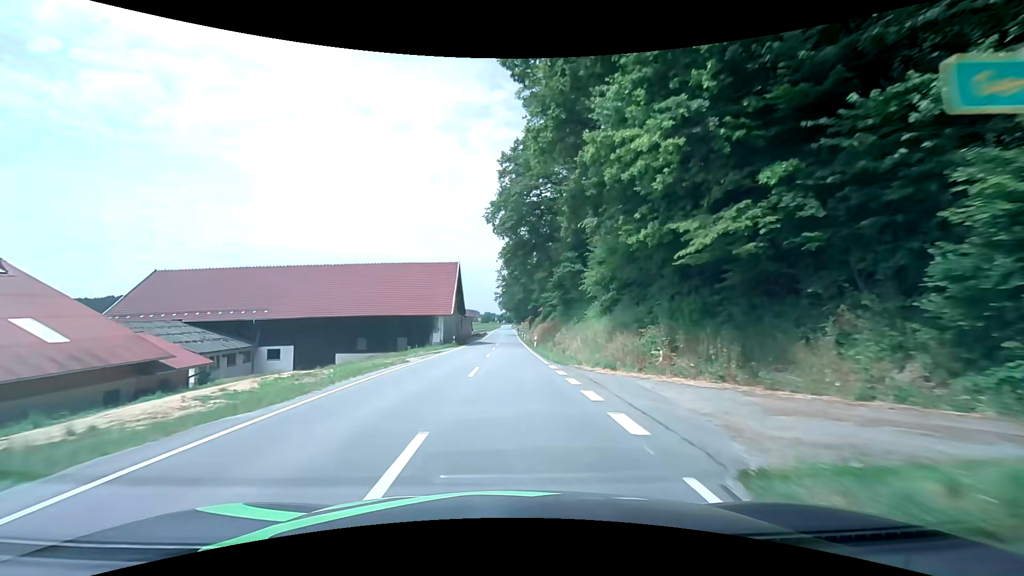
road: secondary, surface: asphalt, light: Day
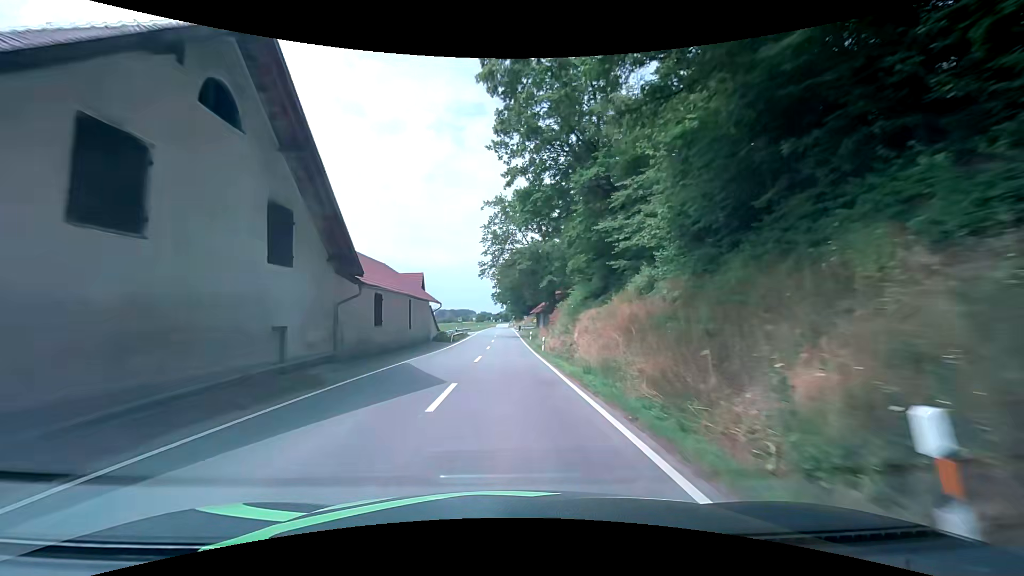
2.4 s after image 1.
(+0.4, +42.4) m; +1°
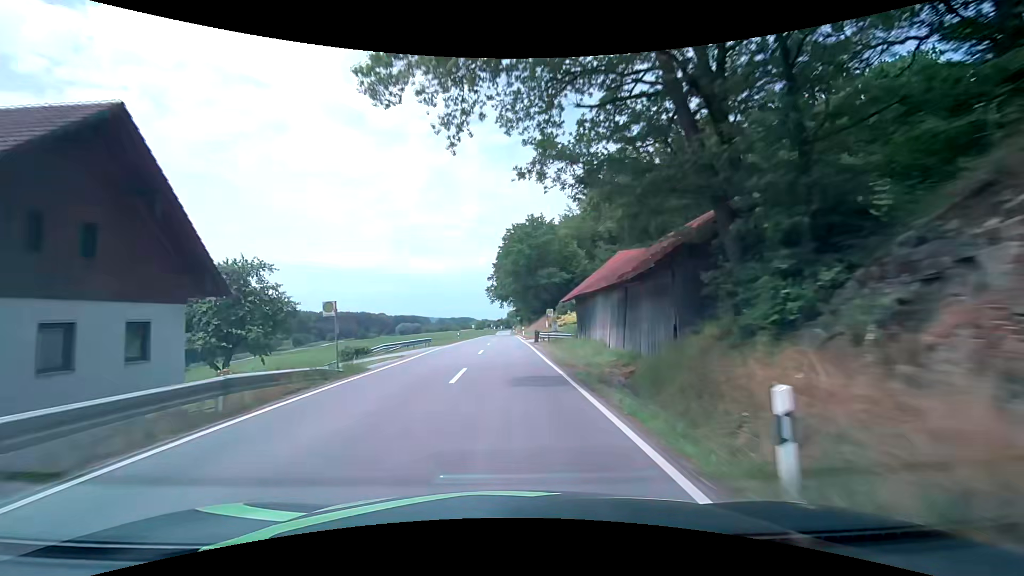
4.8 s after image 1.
(+0.3, +44.4) m; 0°
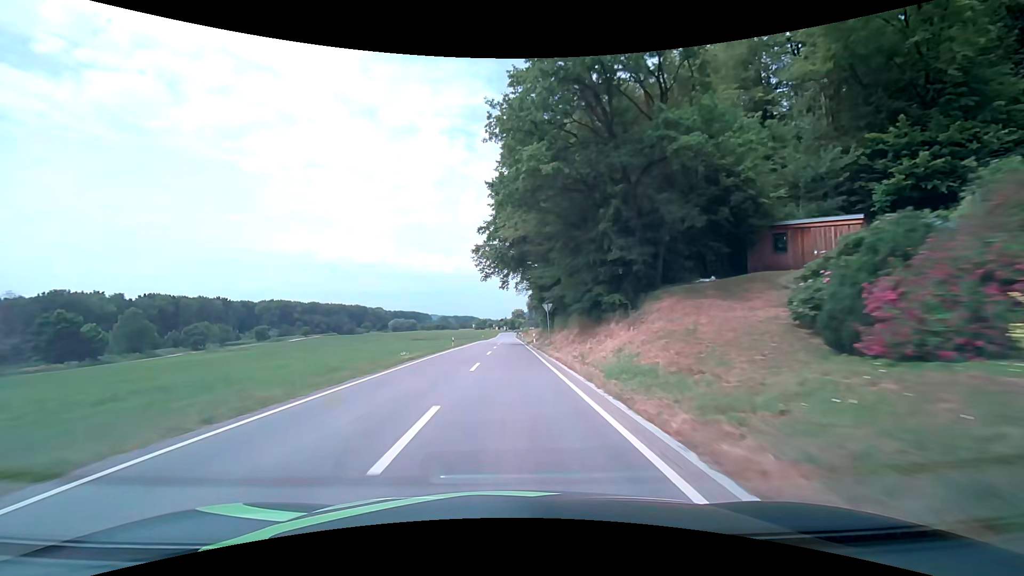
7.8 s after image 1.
(-0.5, +54.6) m; -1°
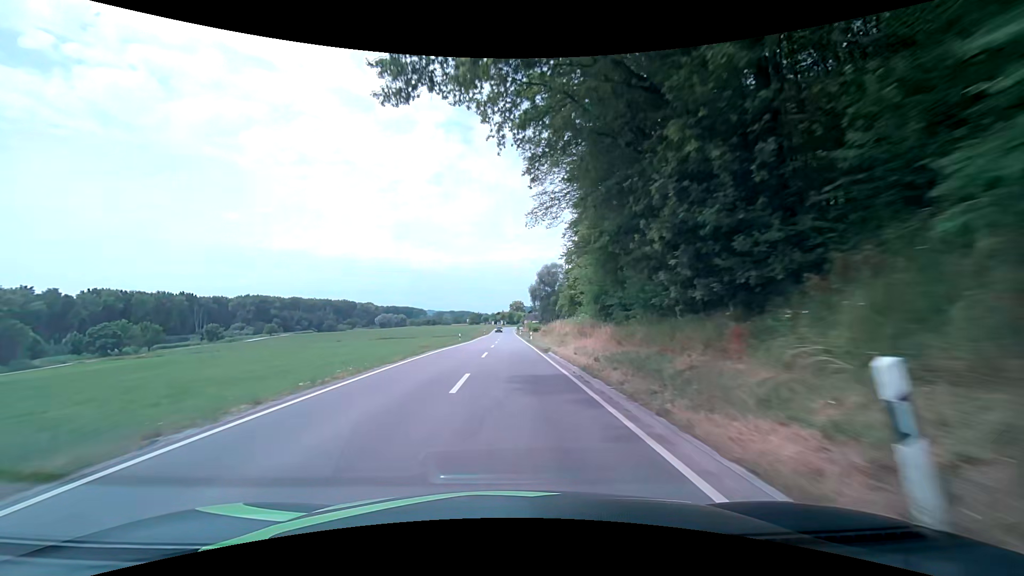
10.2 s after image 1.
(+0.2, +42.5) m; +1°
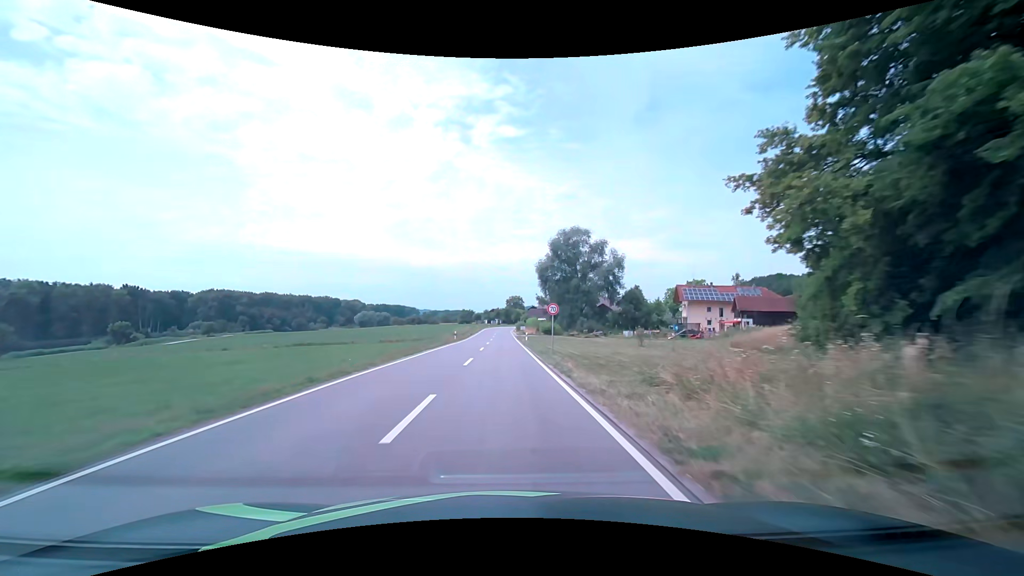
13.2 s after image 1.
(+0.3, +52.0) m; 0°
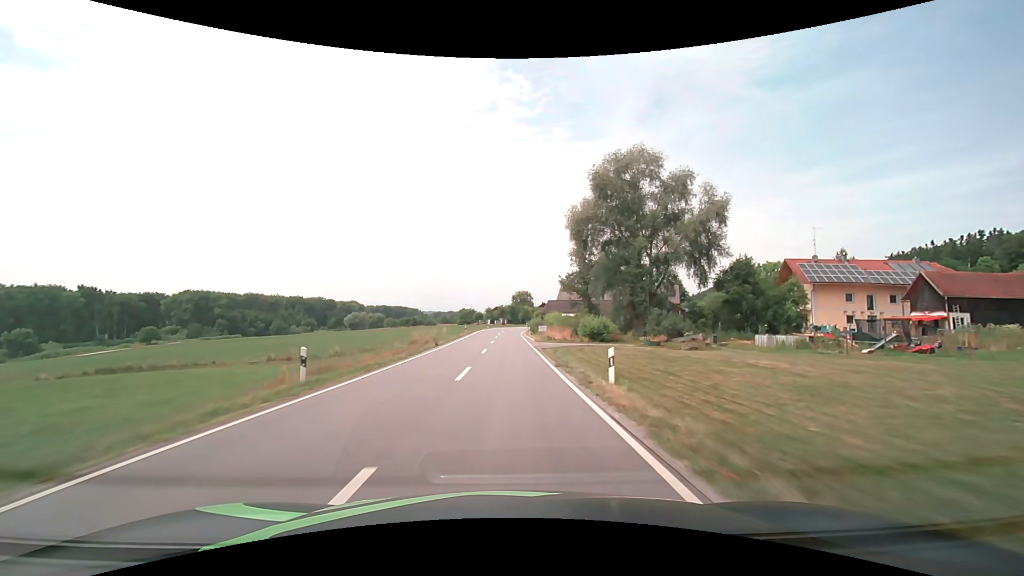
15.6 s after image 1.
(-0.2, +40.9) m; -1°
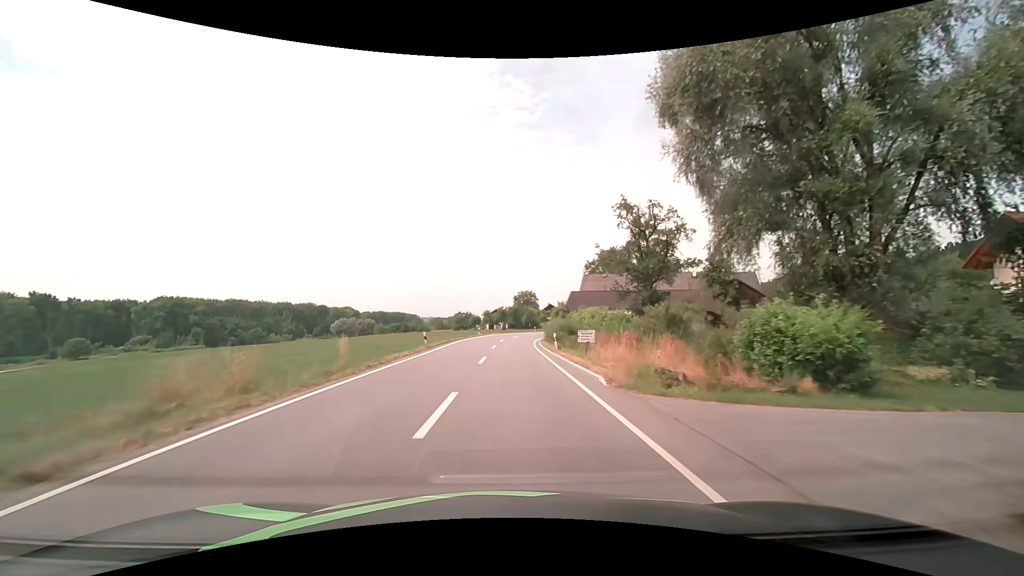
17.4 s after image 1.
(0.0, +30.7) m; 0°
(0, +10) (0, +20) (0, +30) (+1, +40) (+1, +50) (+3, +60) (+4, +70) (+7, +79) (+10, +89) (+13, +98) m
